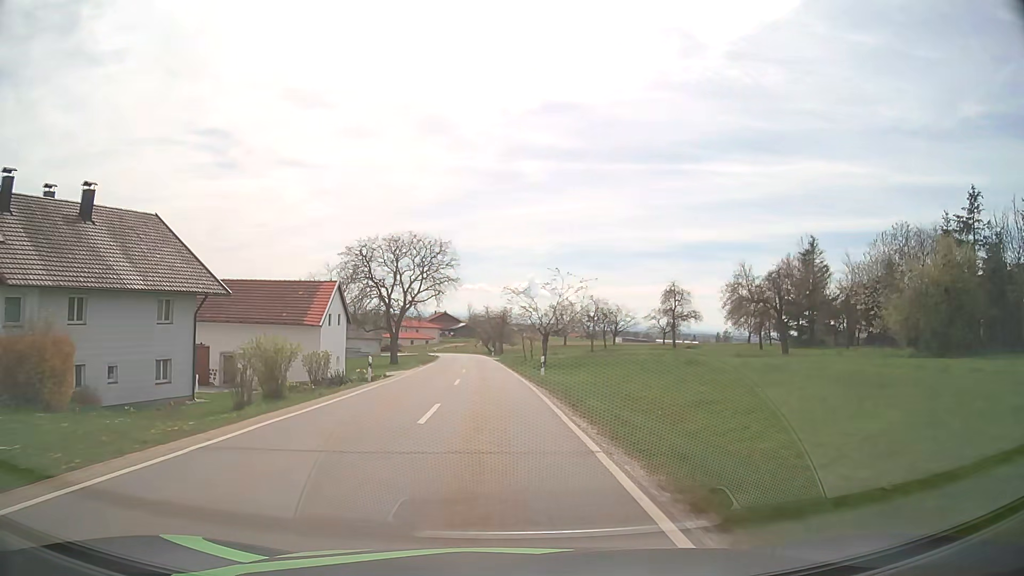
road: tertiary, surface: asphalt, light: Day
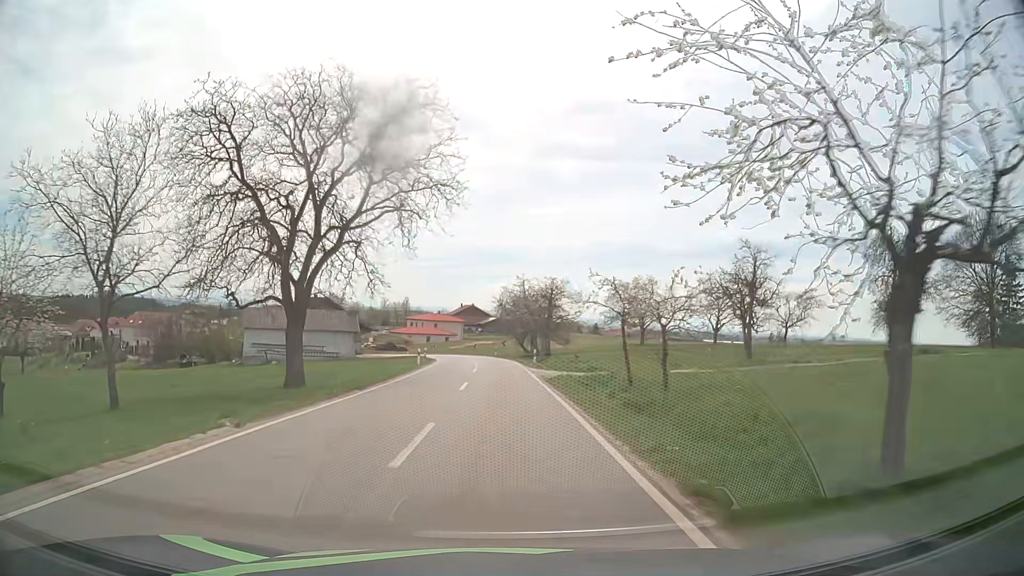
(-1.1, +40.3) m; -3°
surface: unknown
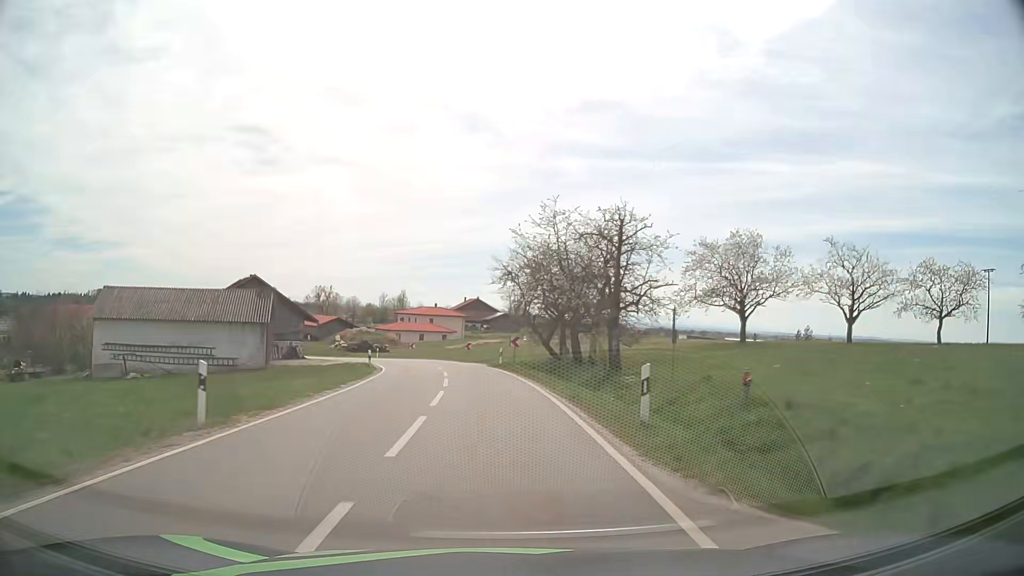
(-0.1, +29.7) m; -1°
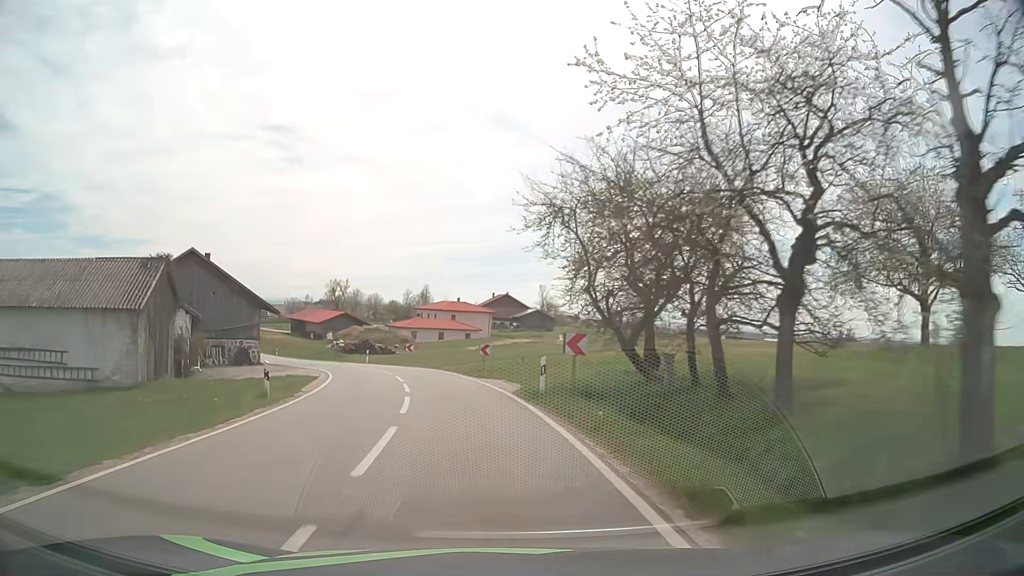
(-0.4, +18.4) m; -3°
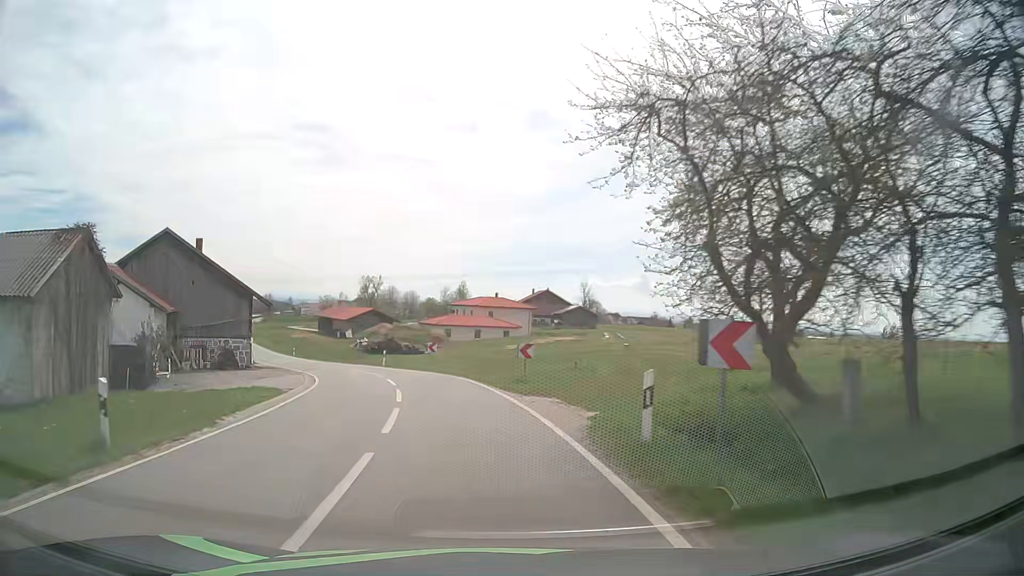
(-0.2, +8.6) m; -3°
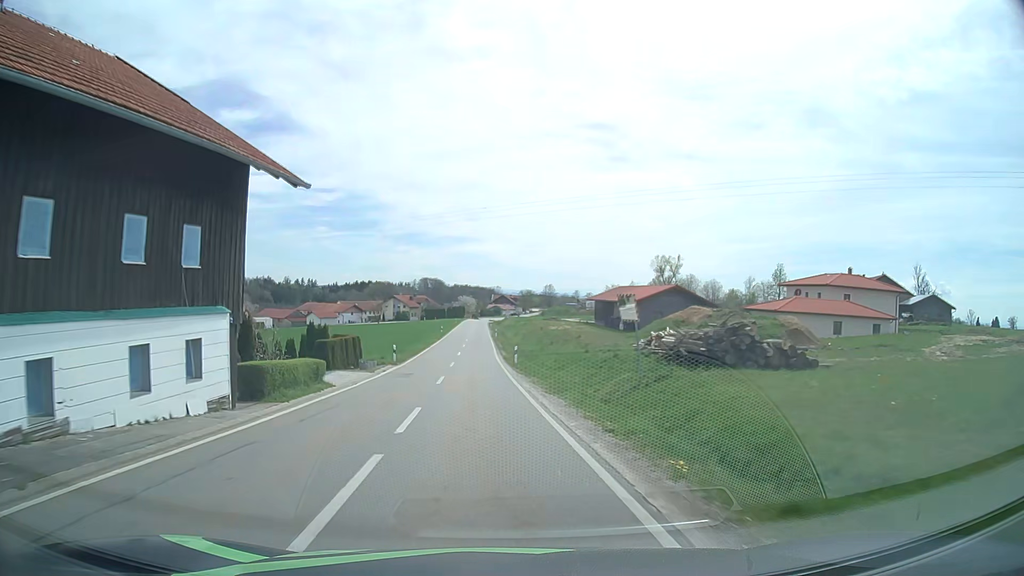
(-8.5, +41.3) m; -25°
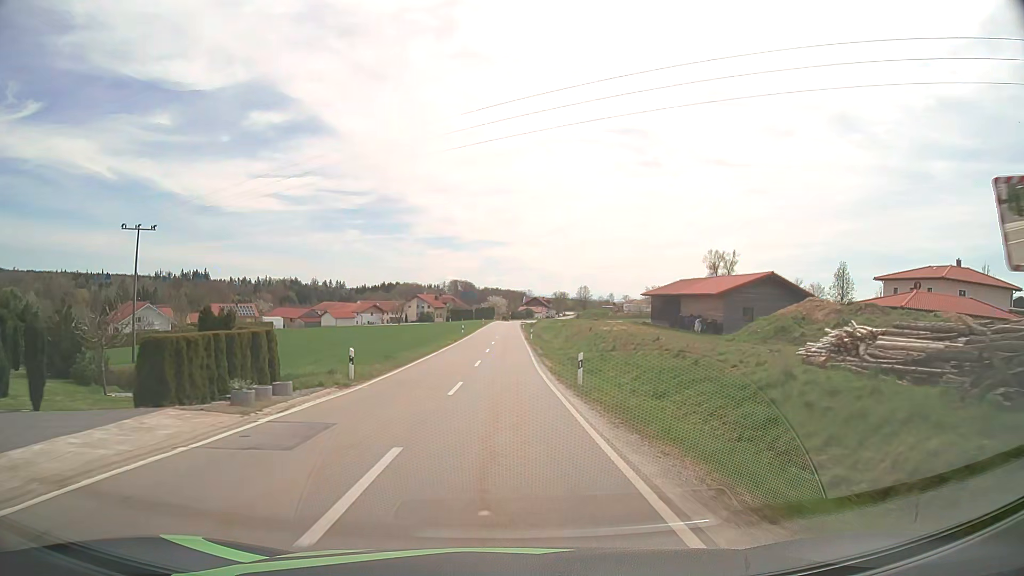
(-0.7, +18.1) m; -3°
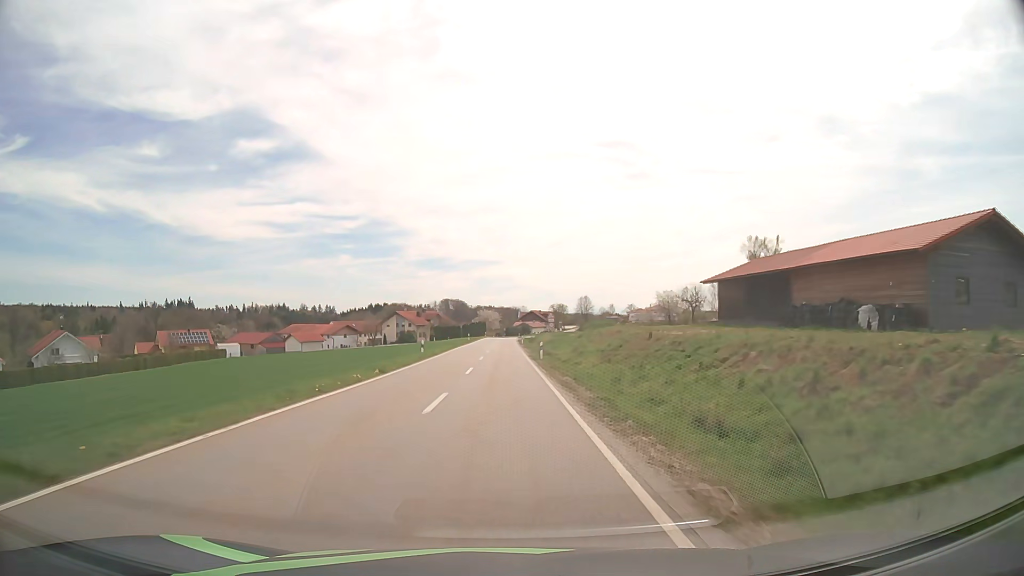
(+0.2, +28.6) m; +1°
(0, +10) (0, +20) (0, +30) (0, +40) (0, +50) (0, +60) (0, +70) (0, +80) (0, +90) (0, +100) m
